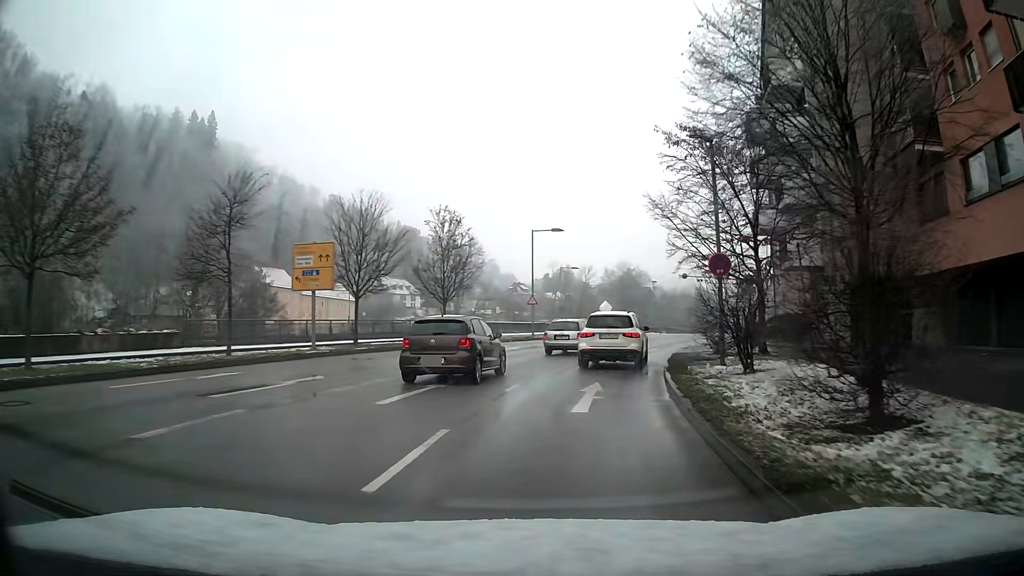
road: primary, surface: asphalt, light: Day
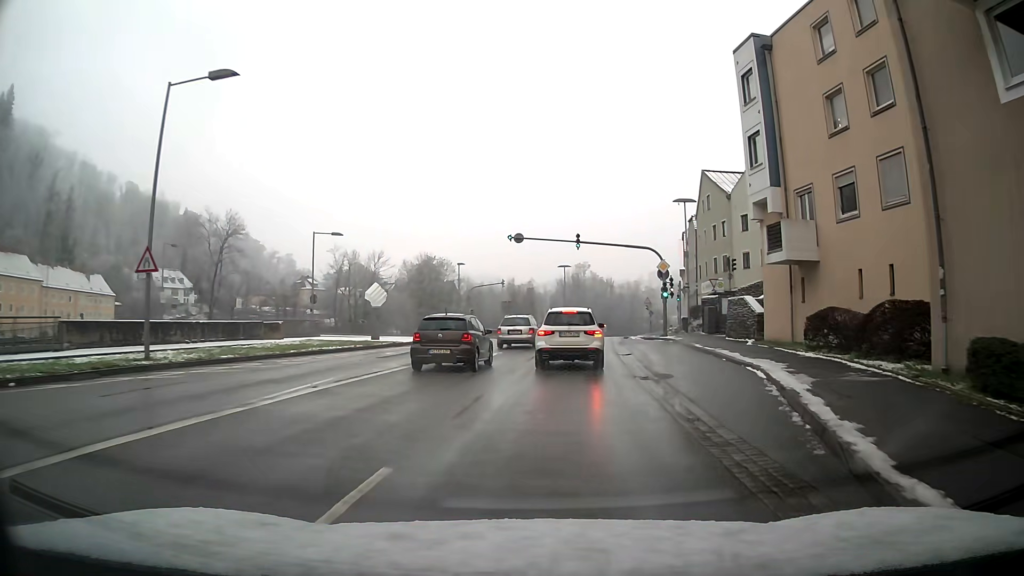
(+4.6, +31.5) m; +16°
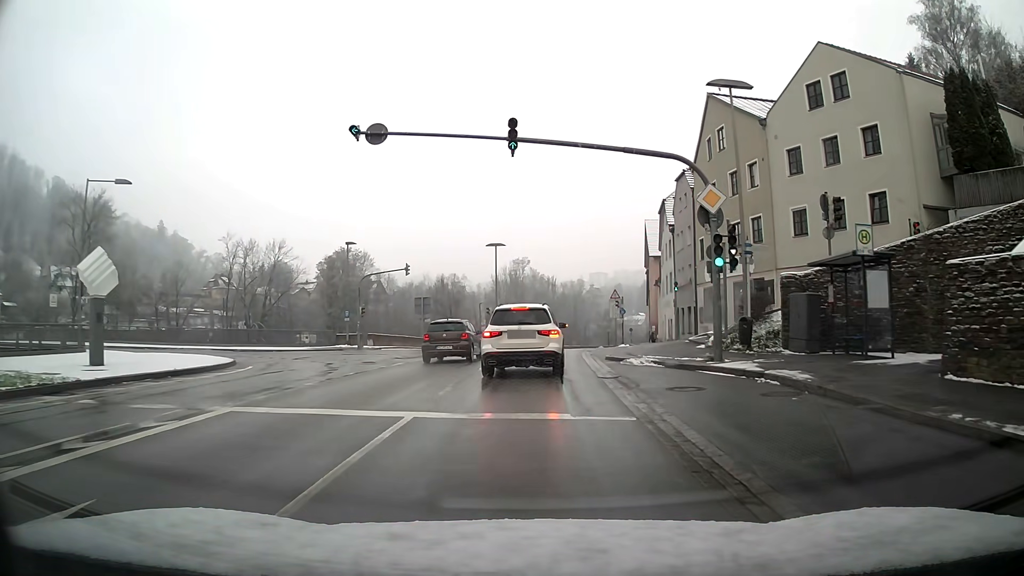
(+1.1, +22.6) m; +4°
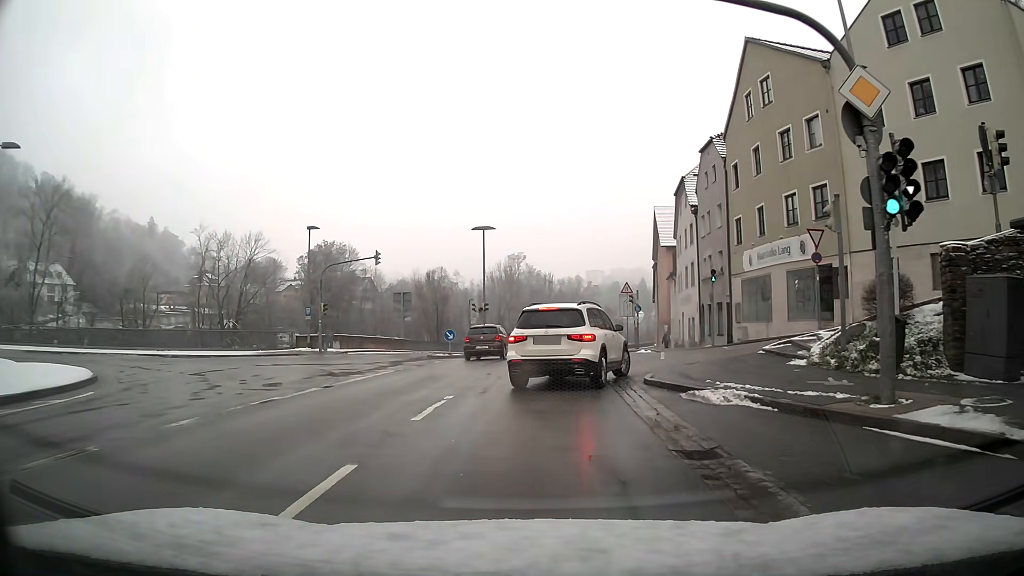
(0.0, +8.5) m; 0°
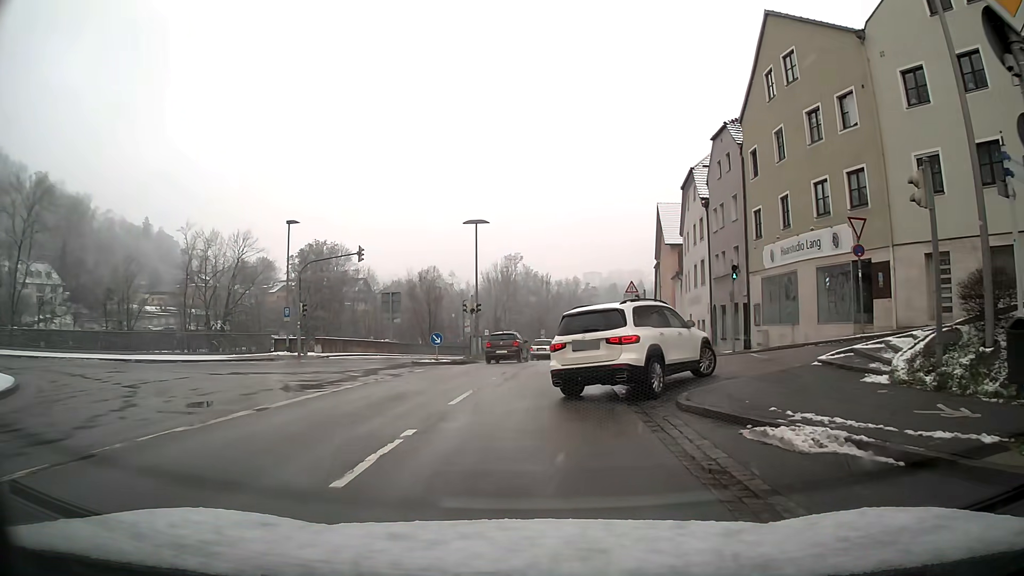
(0.0, +3.5) m; +1°
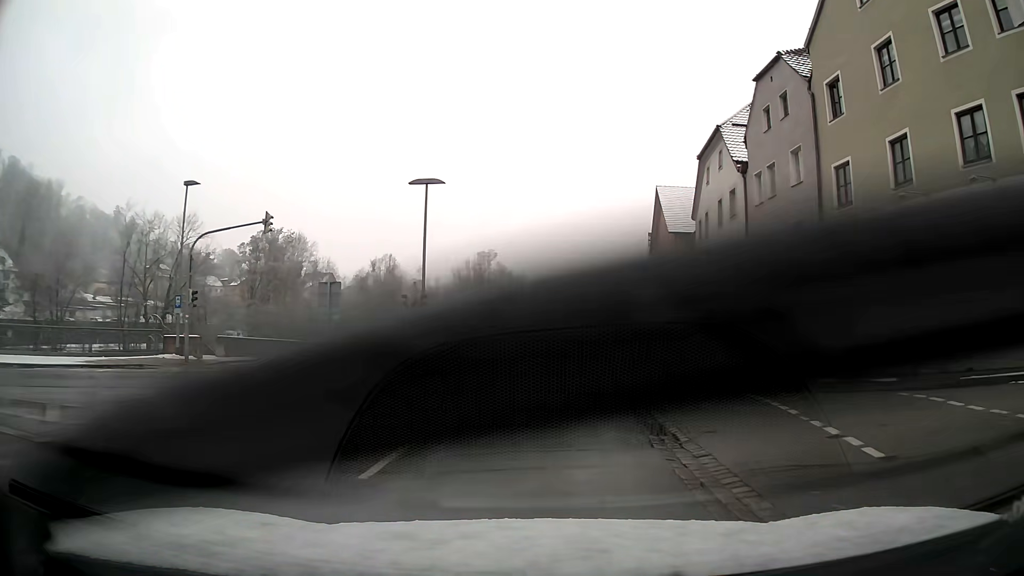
(+0.3, +11.6) m; +3°
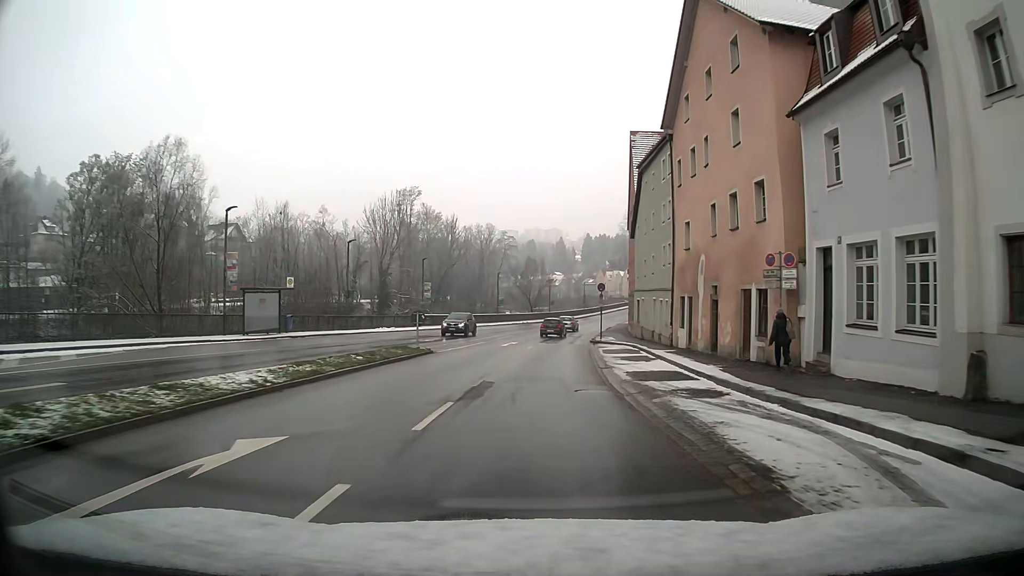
(+1.6, +31.9) m; +5°
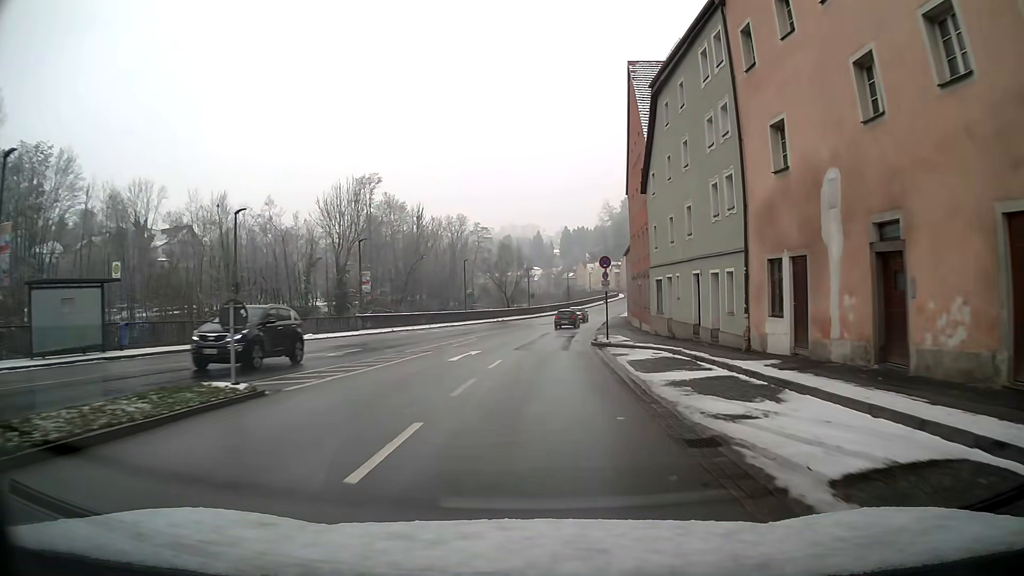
(+0.2, +15.1) m; +2°
(0, +10) (0, +20) (+1, +30) (+2, +40) (+3, +50) (+4, +60) (+6, +70) (+7, +80) (+9, +89) (+12, +99) m
